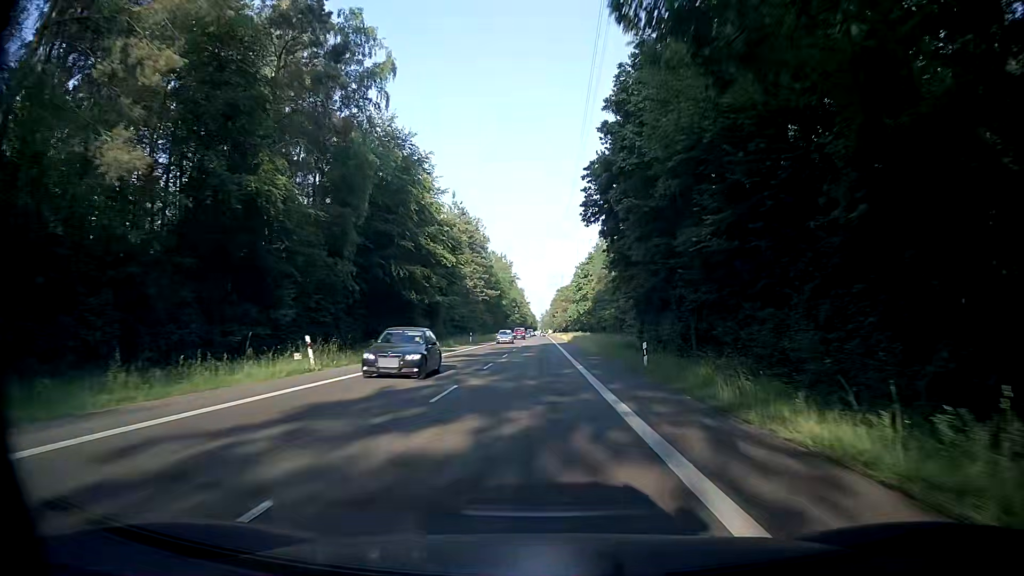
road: secondary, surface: asphalt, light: Day
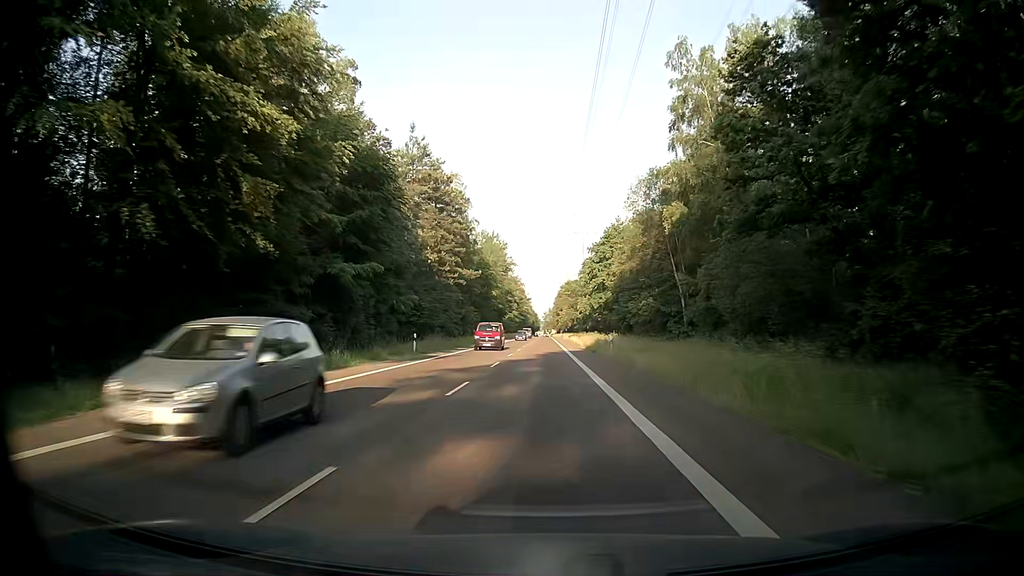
(-0.1, +32.8) m; 0°
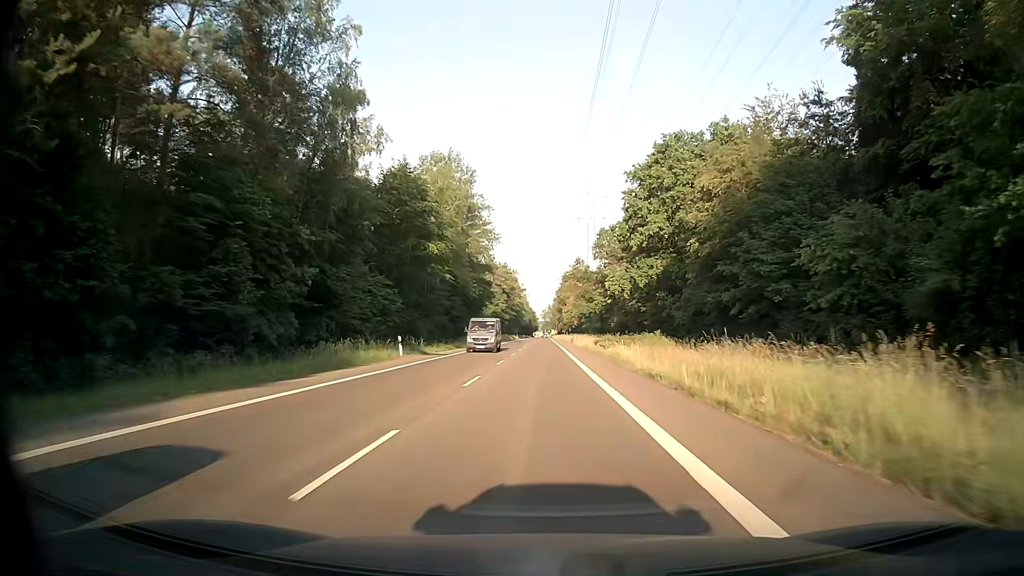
(0.0, +54.6) m; 0°
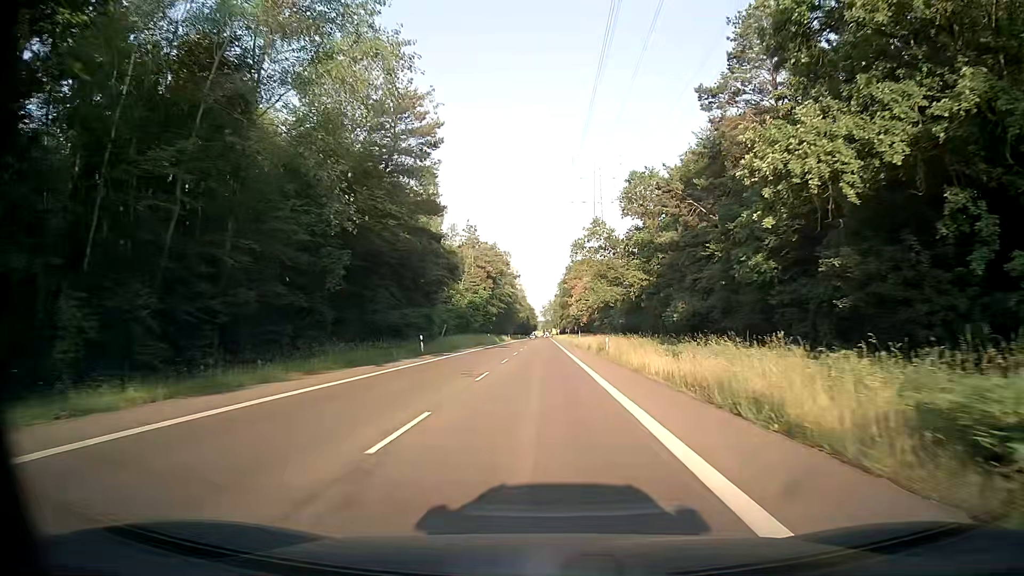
(+0.2, +43.5) m; 0°
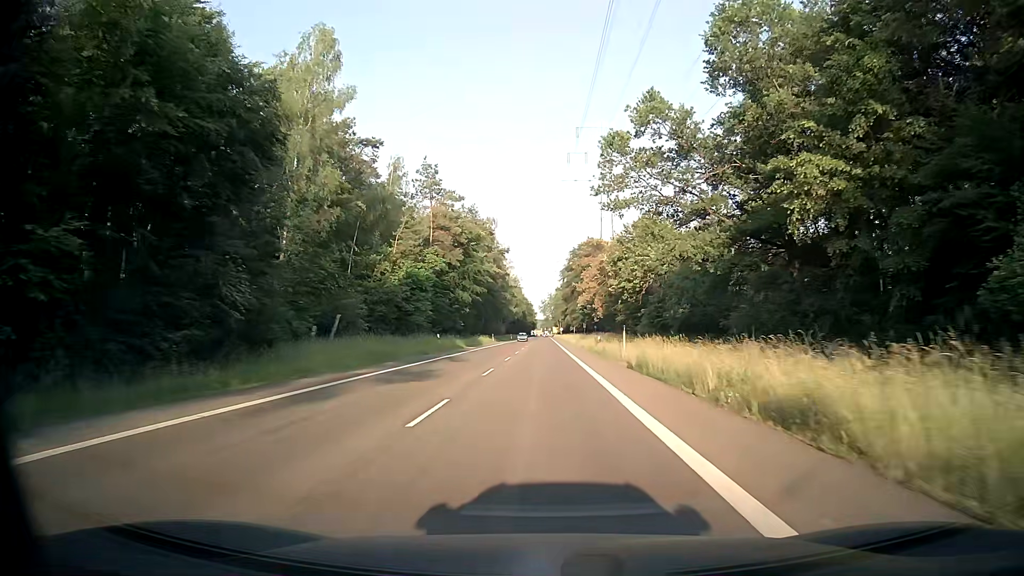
(+0.1, +43.5) m; 0°
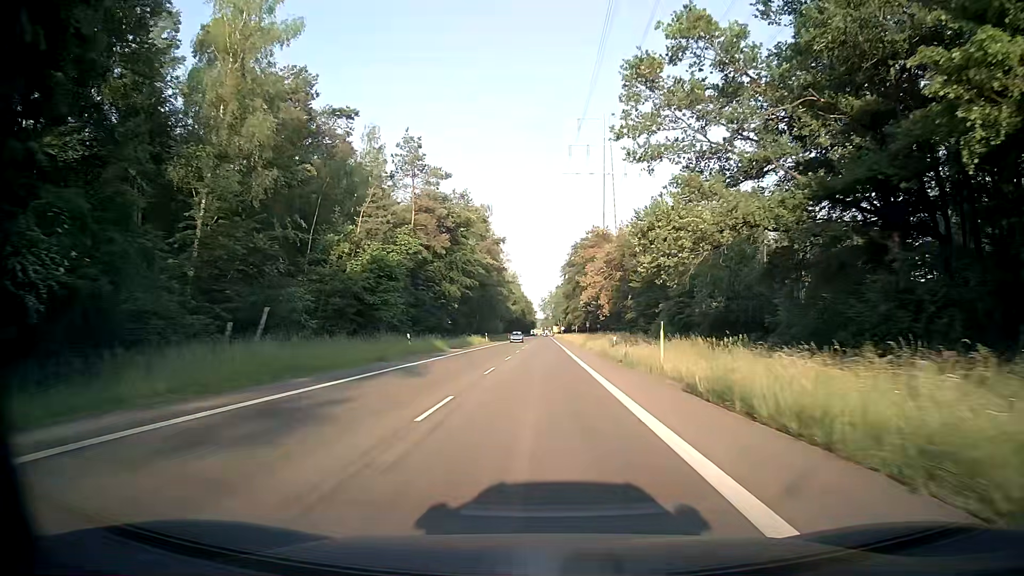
(0.0, +10.9) m; -1°
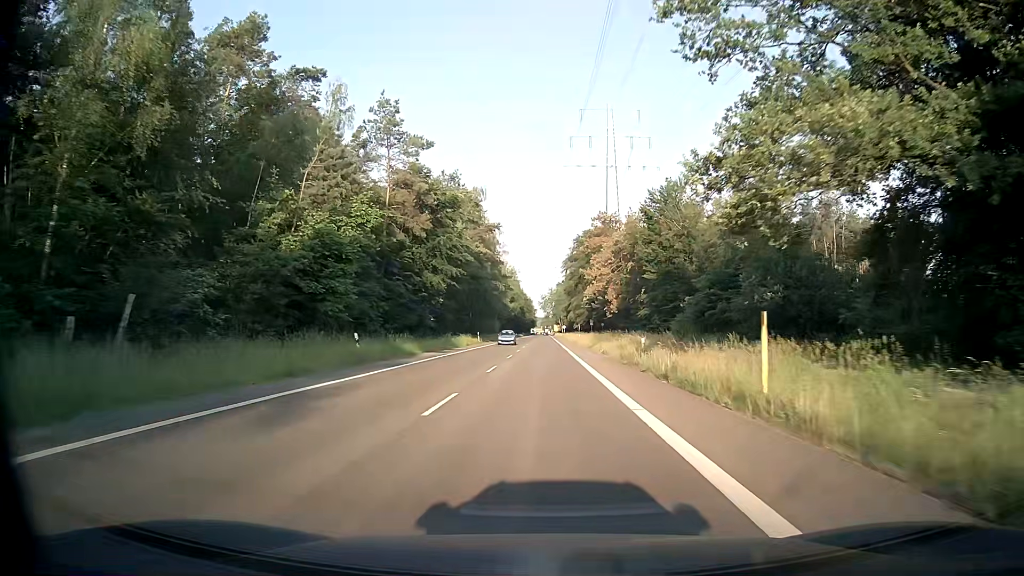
(+0.1, +10.9) m; +1°
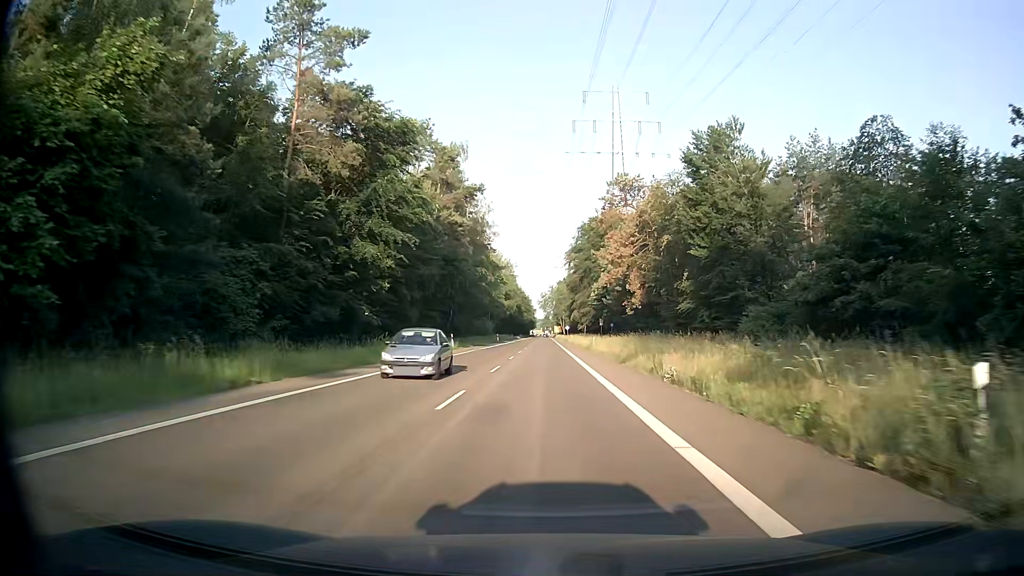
(-0.1, +21.8) m; 0°
